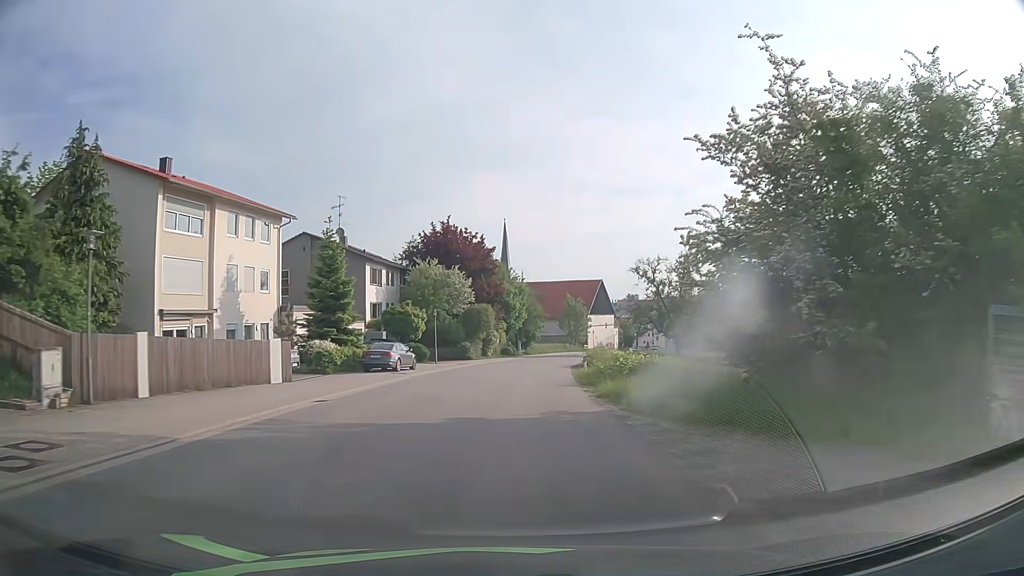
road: tertiary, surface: asphalt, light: Day
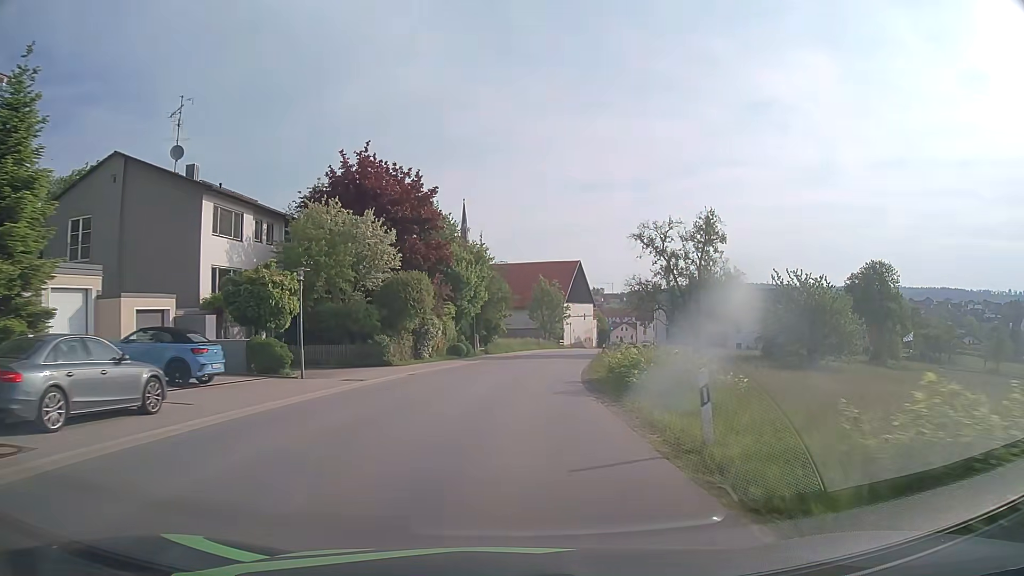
(+0.8, +24.2) m; +3°
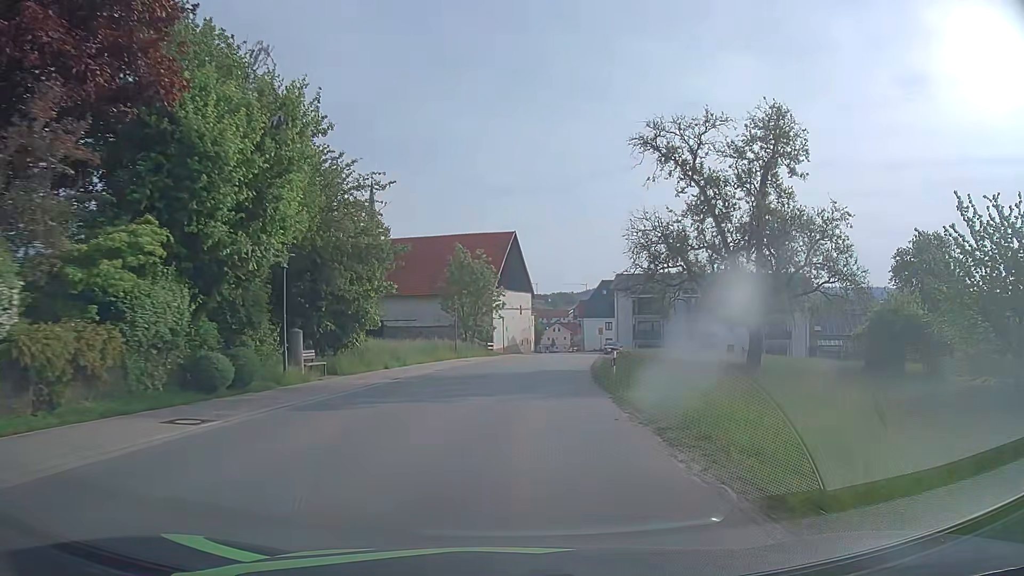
(+1.7, +31.1) m; +7°
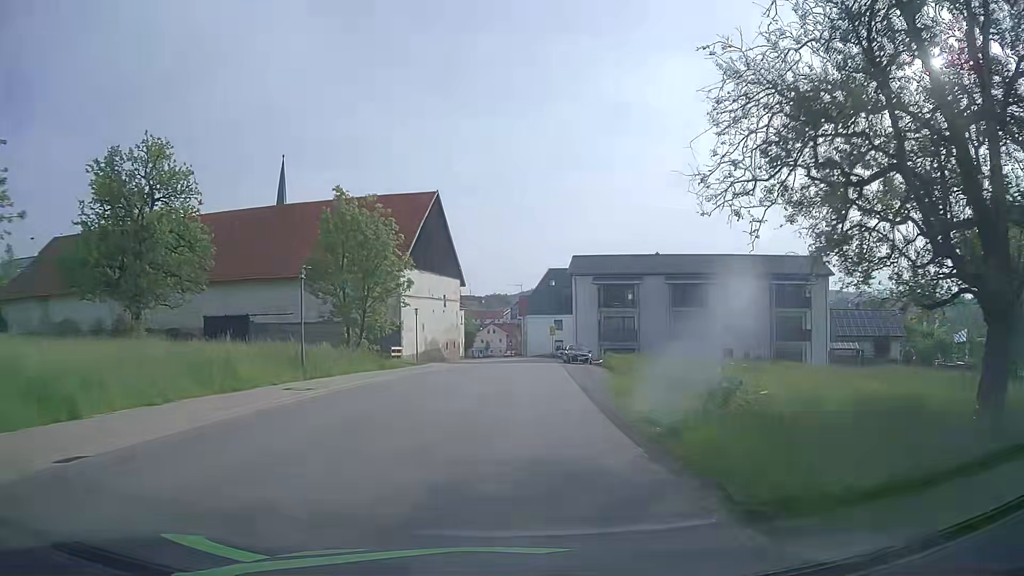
(+1.2, +22.4) m; +6°
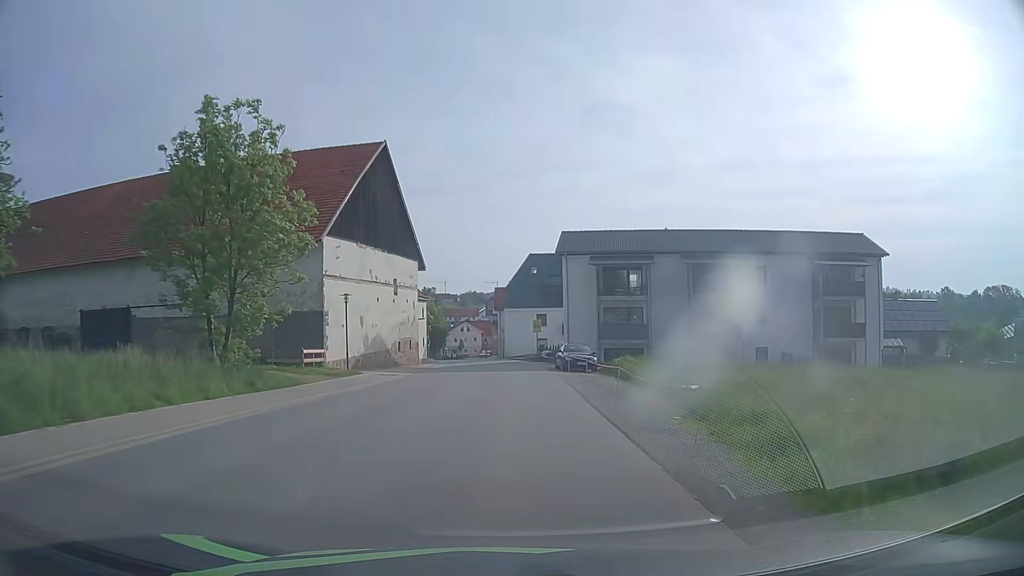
(+0.2, +14.4) m; +3°
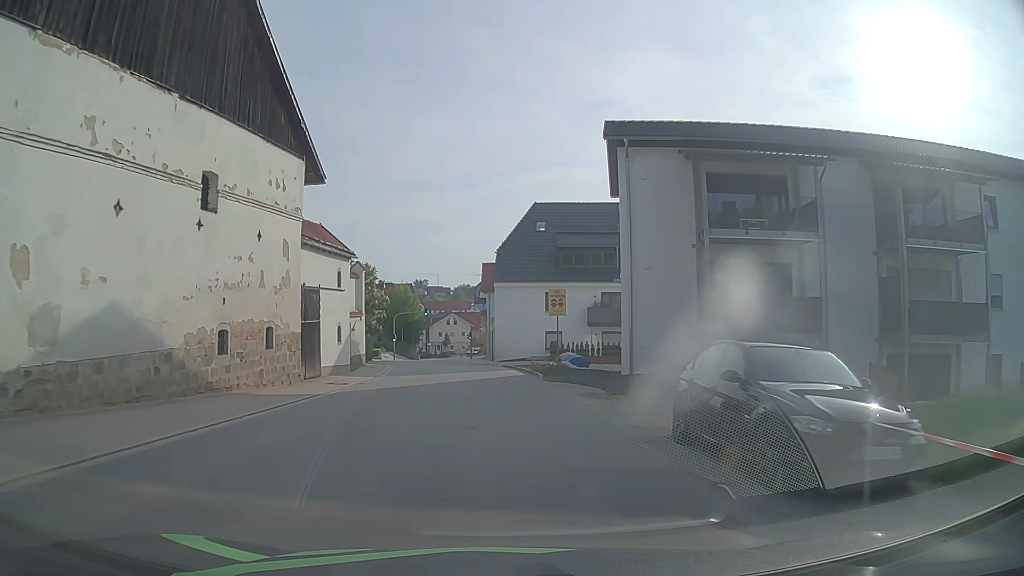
(-0.1, +27.8) m; 0°
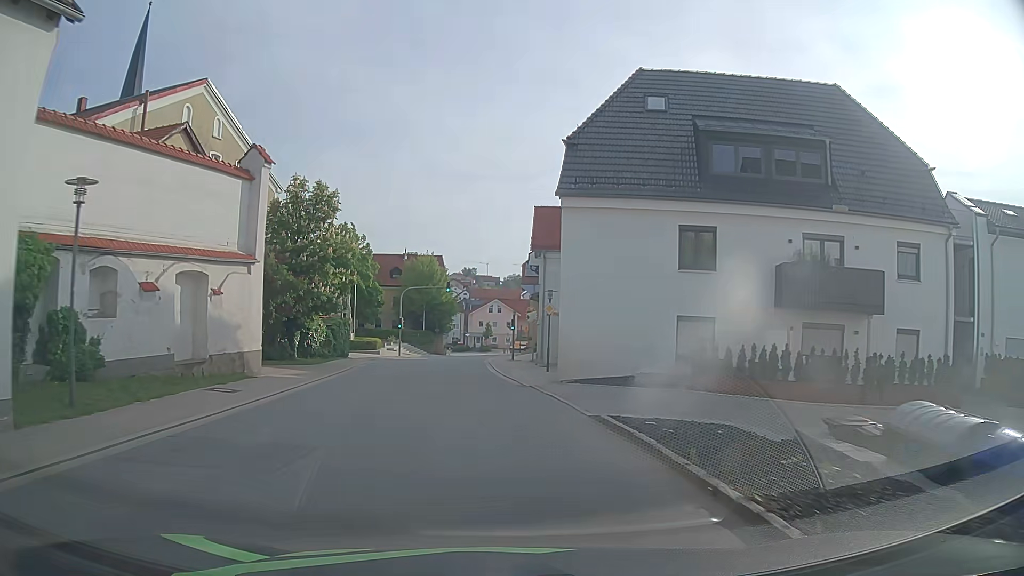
(-0.7, +26.5) m; -4°
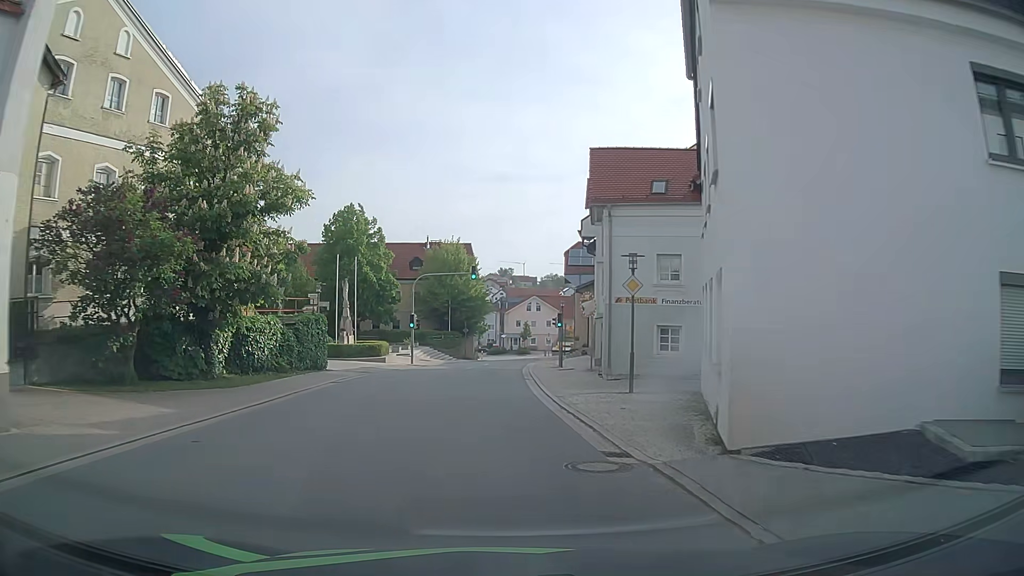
(-0.2, +13.0) m; -3°
(0, +10) (-1, +20) (-1, +30) (0, +40) (0, +50) (+1, +60) (+2, +70) (+2, +80) (+1, +90) (-1, +100) m
